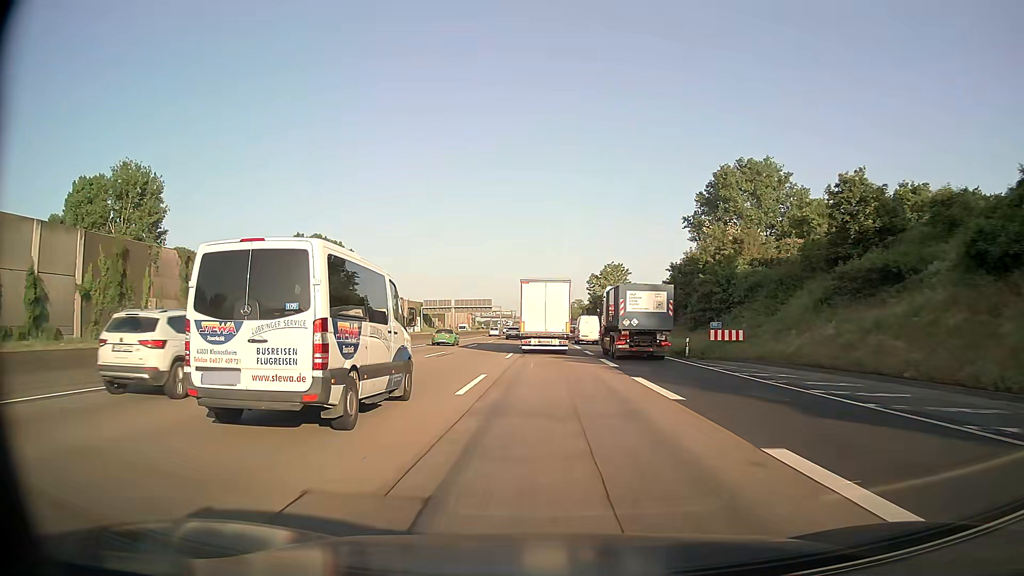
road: motorway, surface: asphalt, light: Day
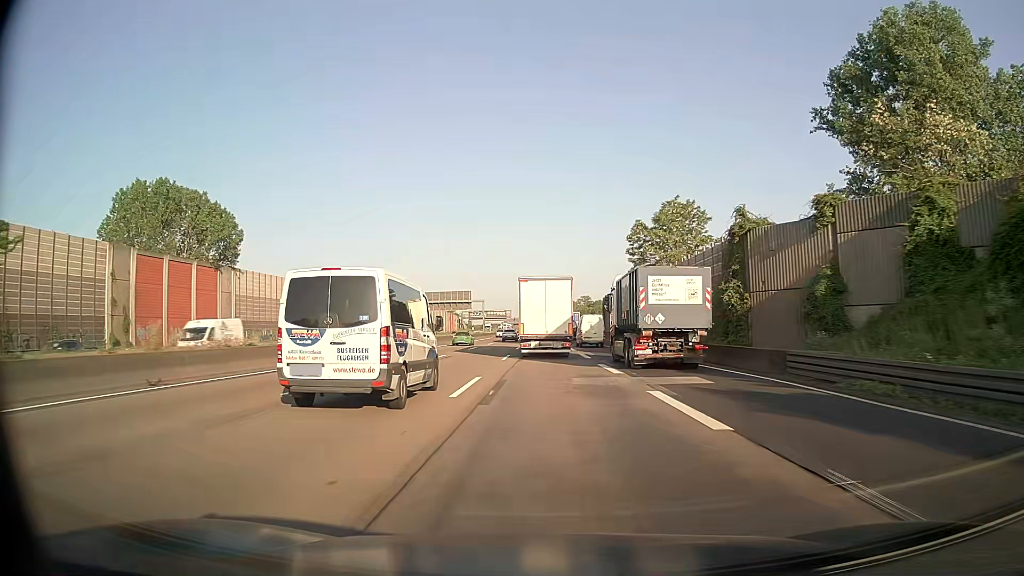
(0.0, +53.8) m; 0°
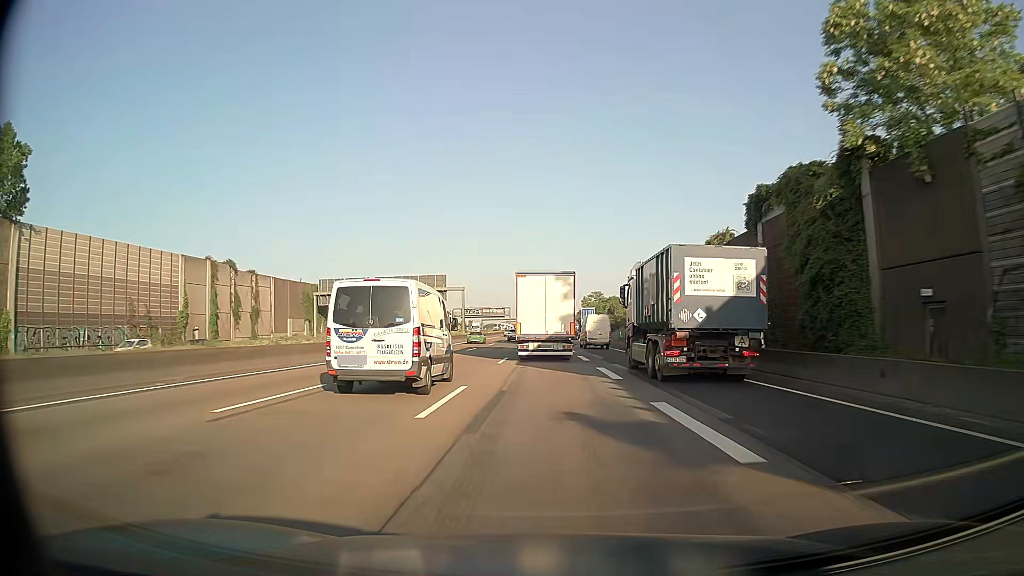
(0.0, +39.5) m; 0°
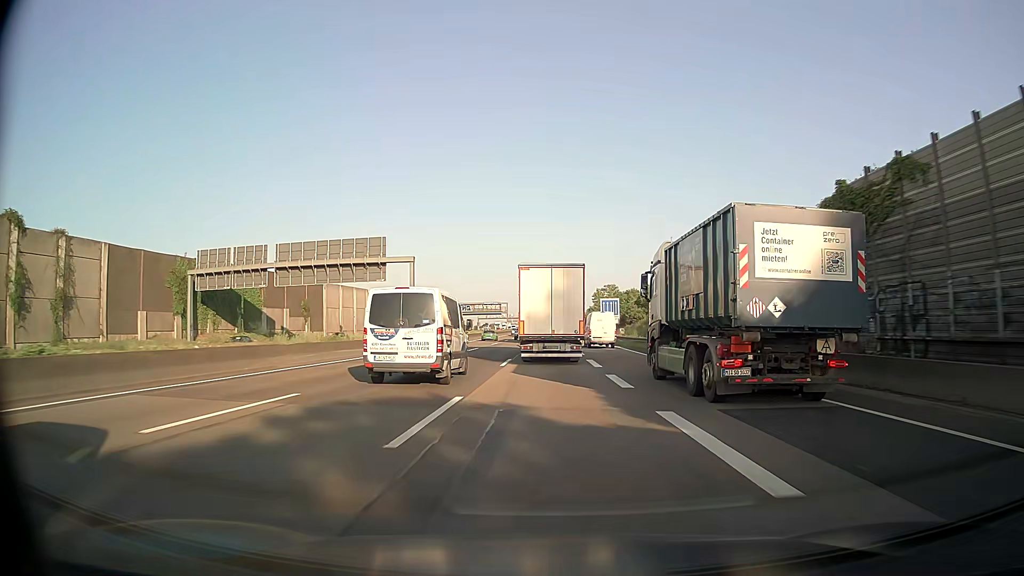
(-0.2, +38.8) m; 0°
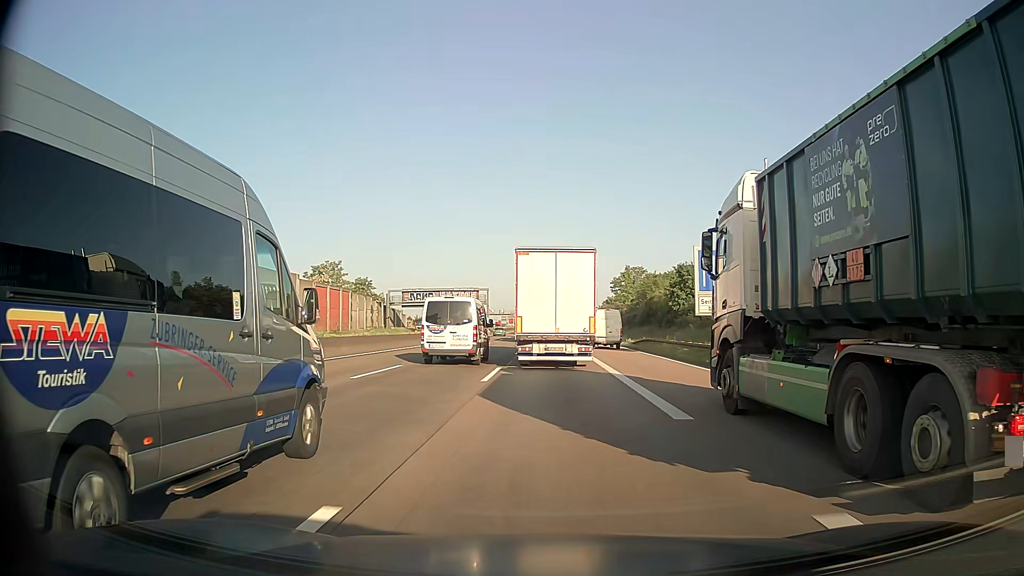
(-0.1, +62.7) m; 0°
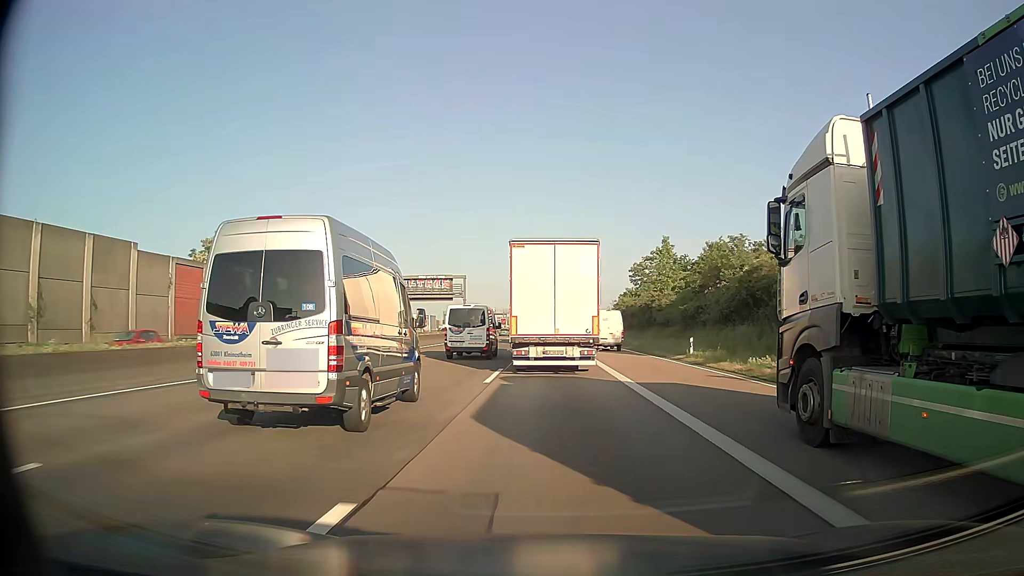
(0.0, +35.7) m; 0°
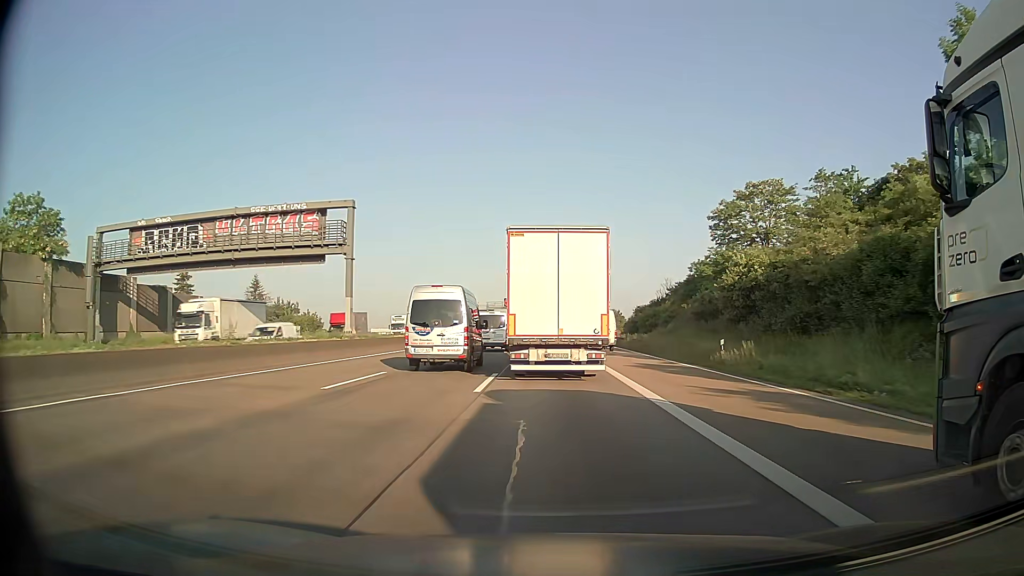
(0.0, +56.6) m; 0°
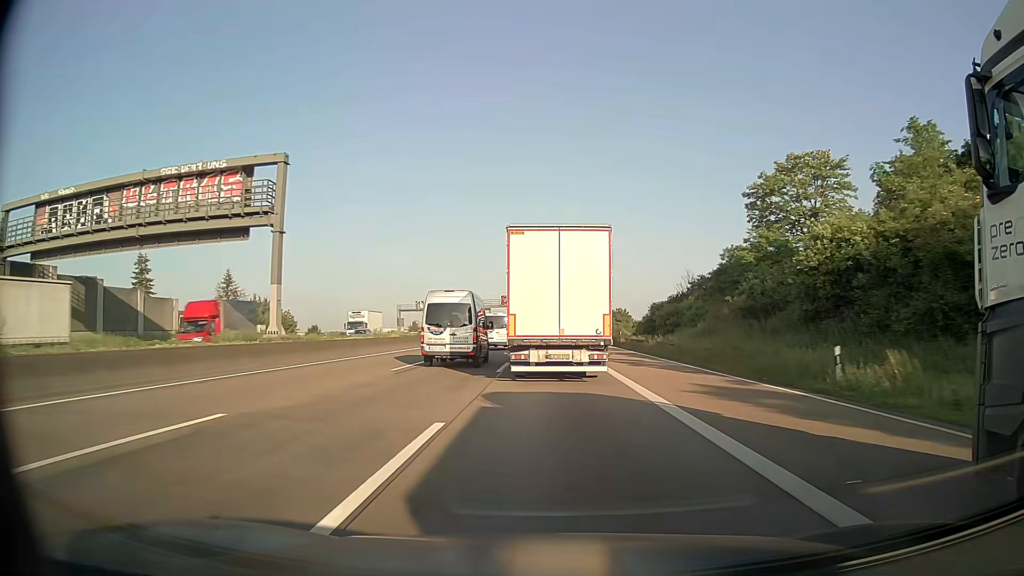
(0.0, +11.0) m; 0°
(0, +10) (0, +20) (0, +30) (0, +40) (0, +50) (0, +60) (0, +70) (0, +80) (0, +90) (0, +100) m
